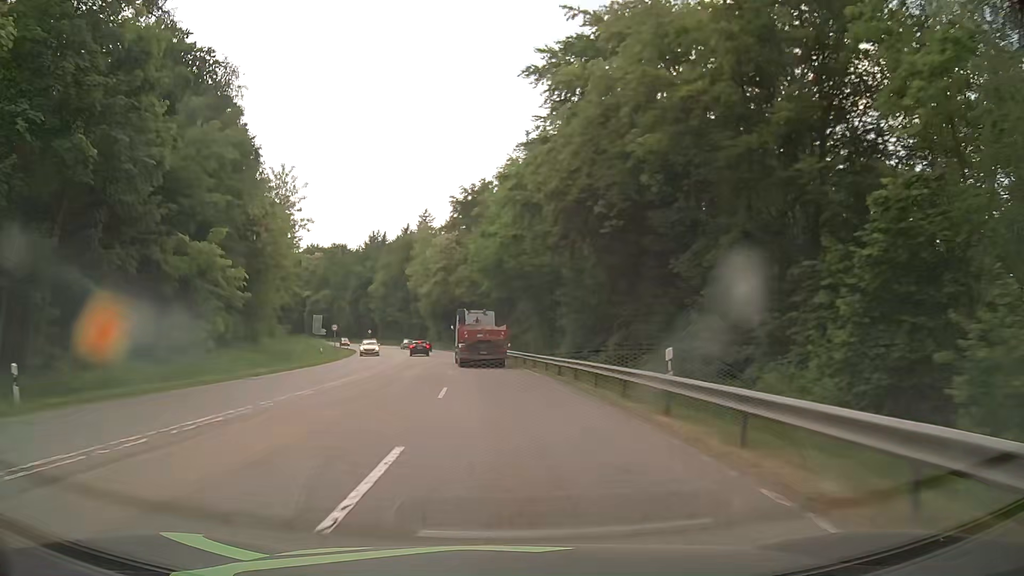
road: secondary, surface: asphalt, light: Day
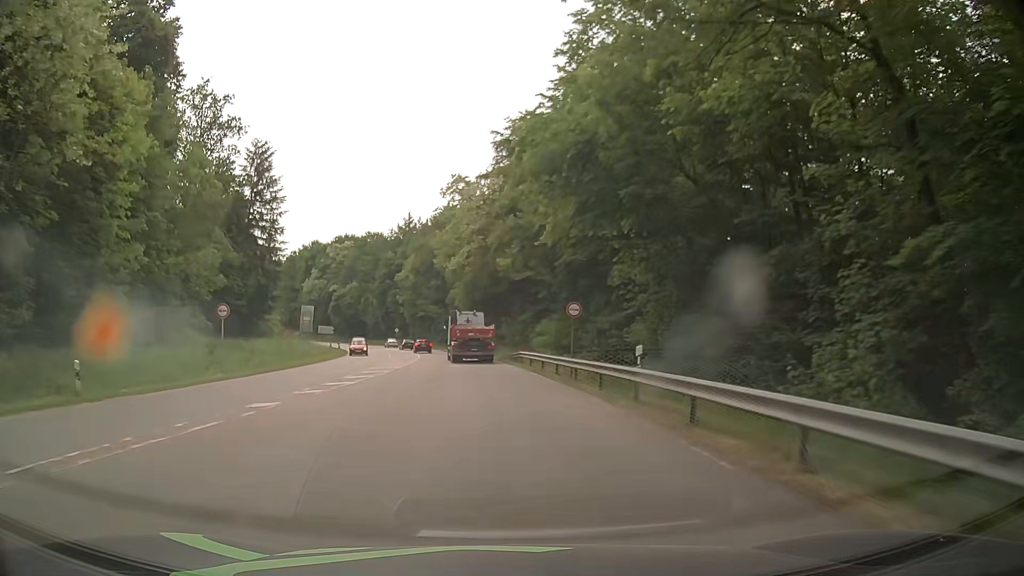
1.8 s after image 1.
(-1.4, +33.6) m; -5°
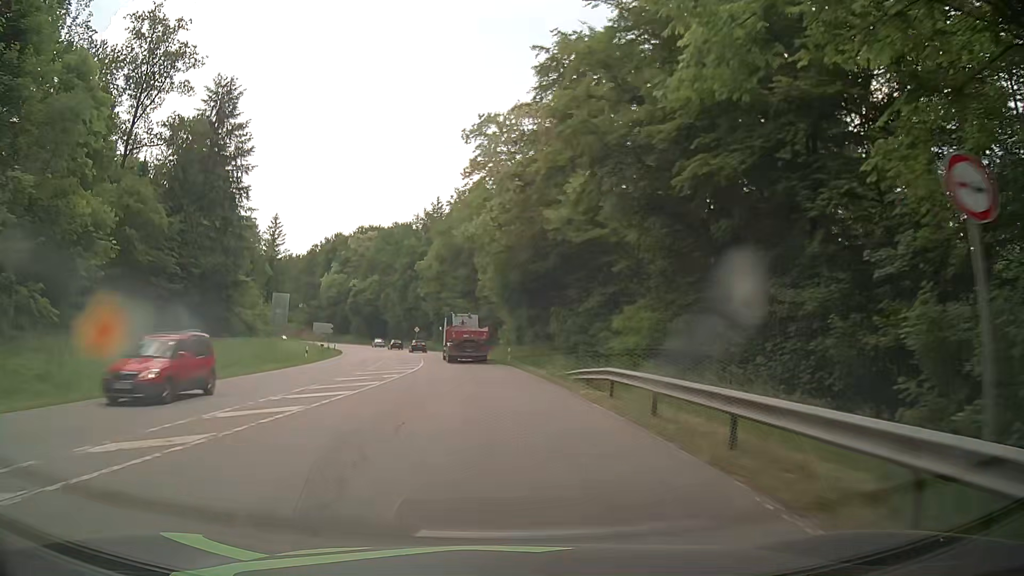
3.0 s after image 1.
(-0.7, +22.5) m; -4°
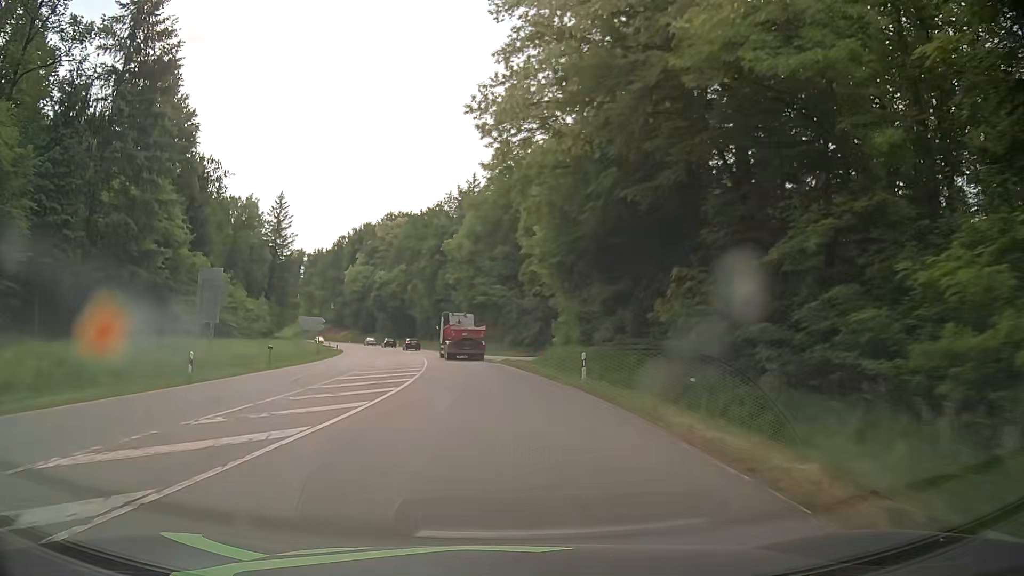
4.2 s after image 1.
(-0.5, +22.5) m; -3°
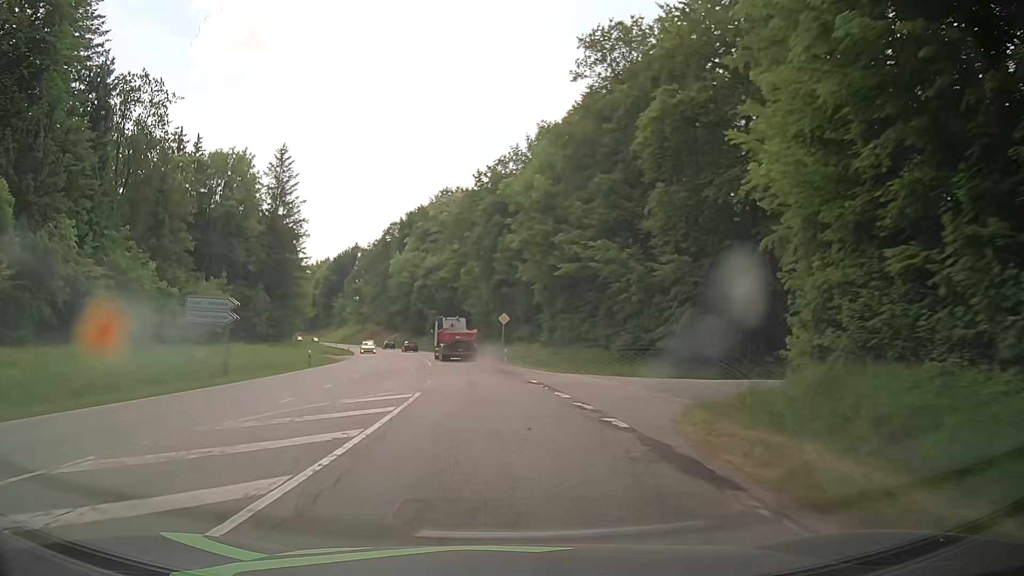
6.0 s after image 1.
(-2.0, +33.9) m; -6°
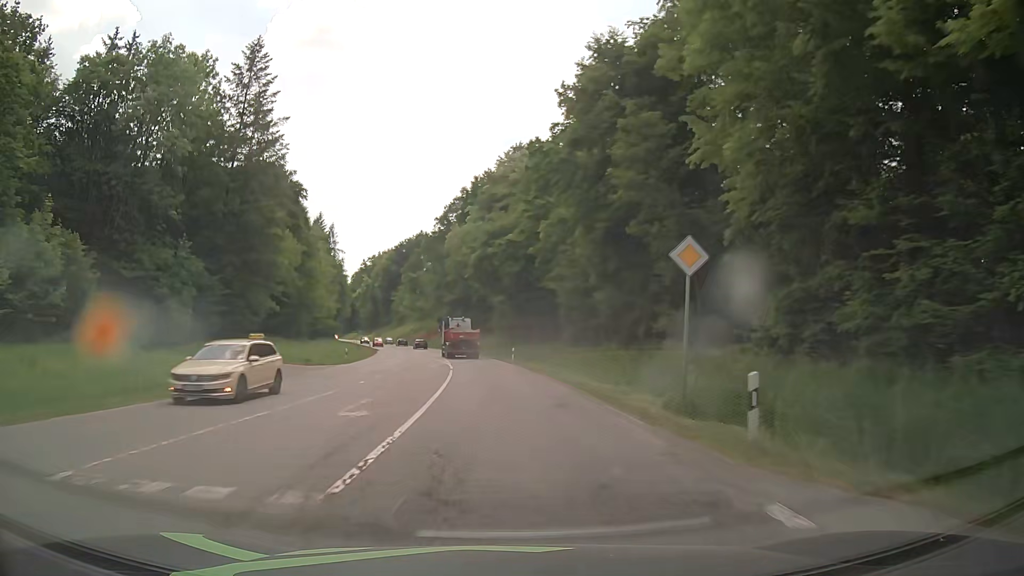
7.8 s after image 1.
(-2.1, +34.2) m; -7°
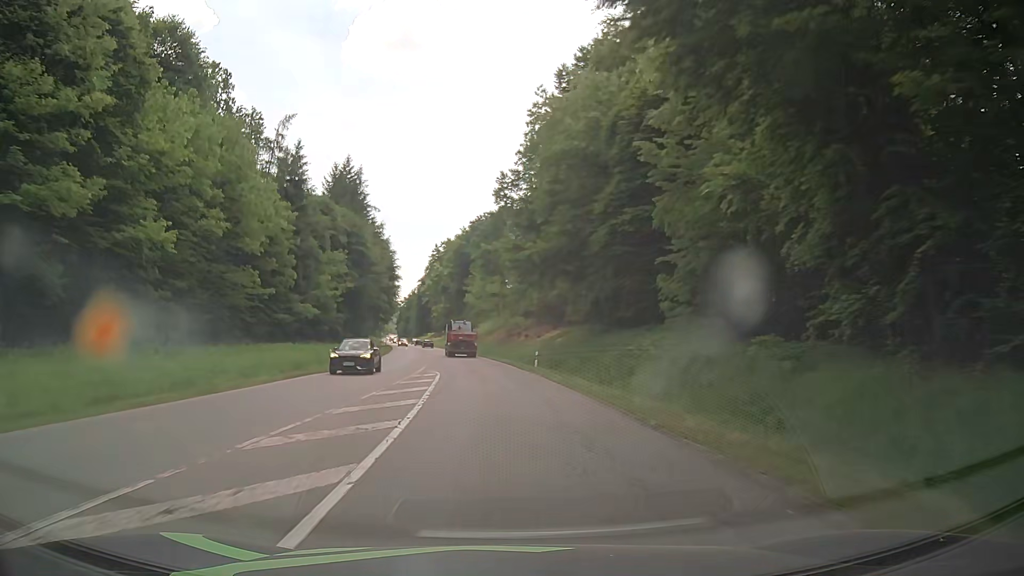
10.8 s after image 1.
(-4.0, +58.3) m; -8°
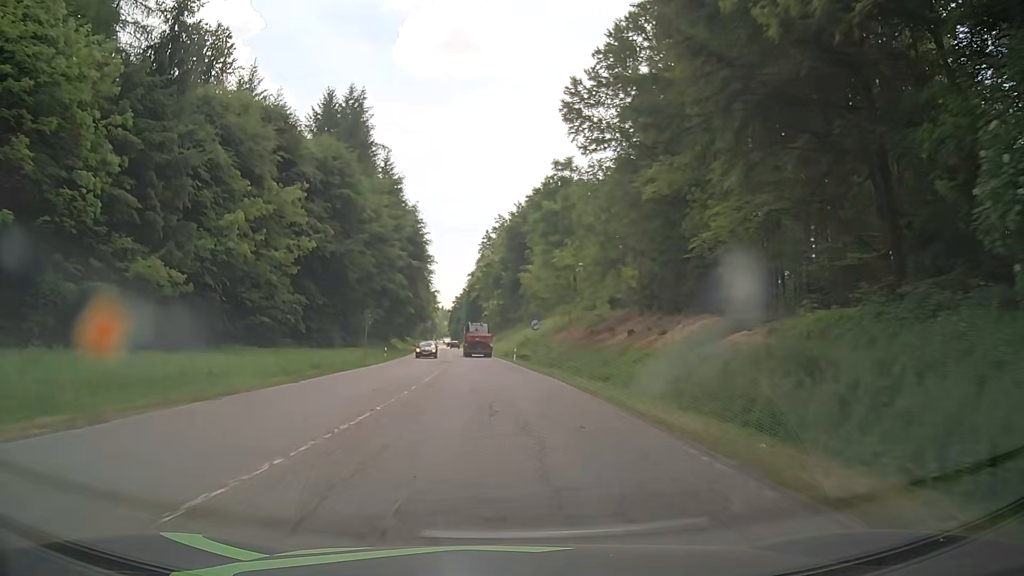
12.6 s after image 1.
(-1.7, +36.2) m; -5°
(0, +10) (0, +20) (-1, +30) (-1, +40) (-2, +50) (-3, +60) (-4, +70) (-5, +80) (-6, +90) (-7, +100) m
